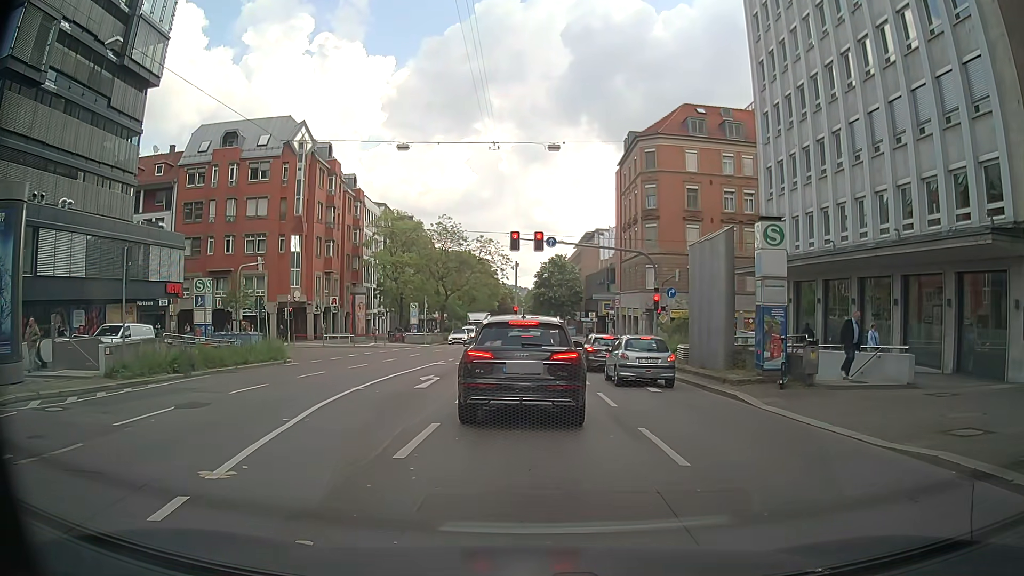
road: secondary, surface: asphalt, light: Day
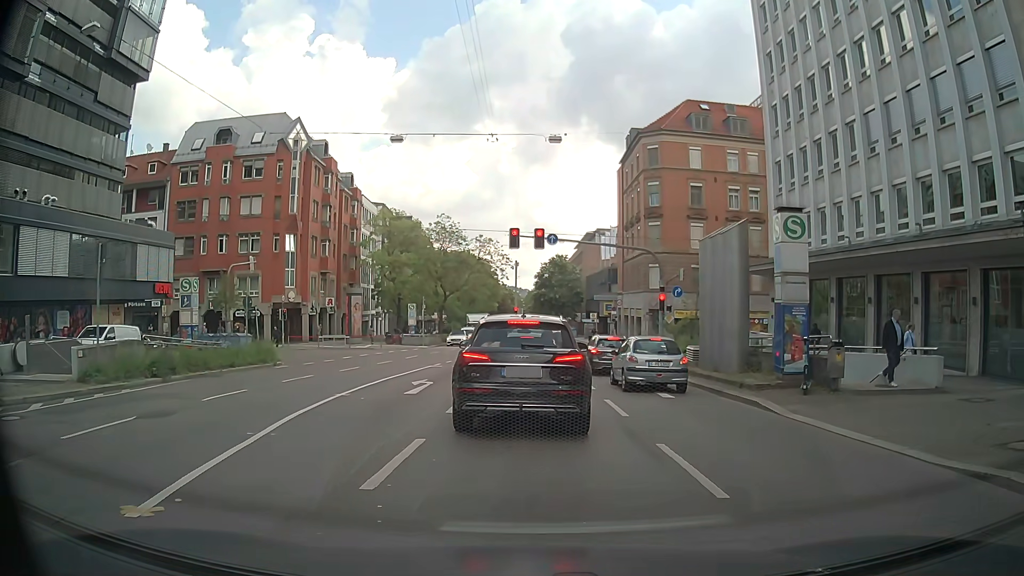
(0.0, +1.4) m; -1°
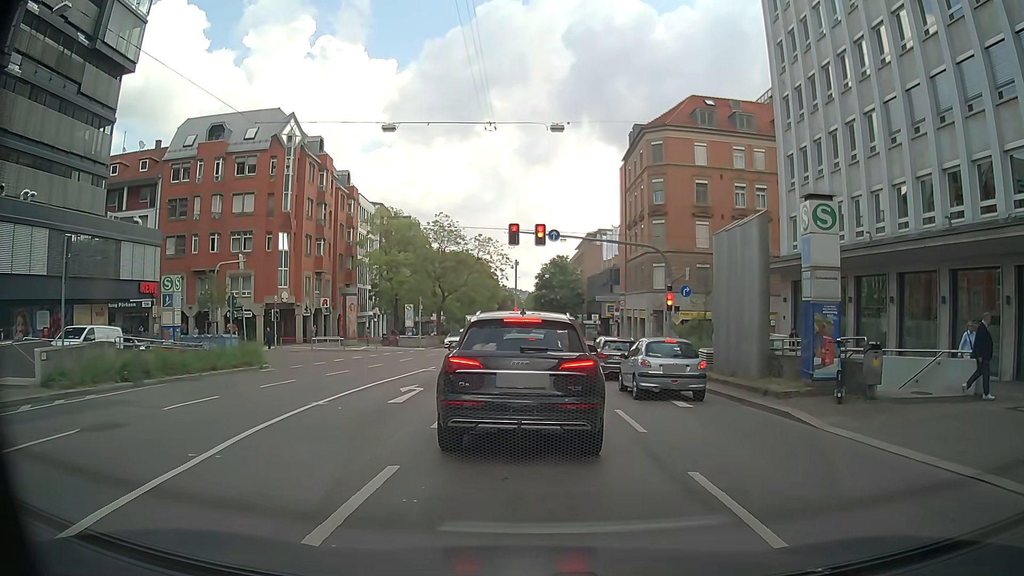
(0.0, +1.6) m; 0°
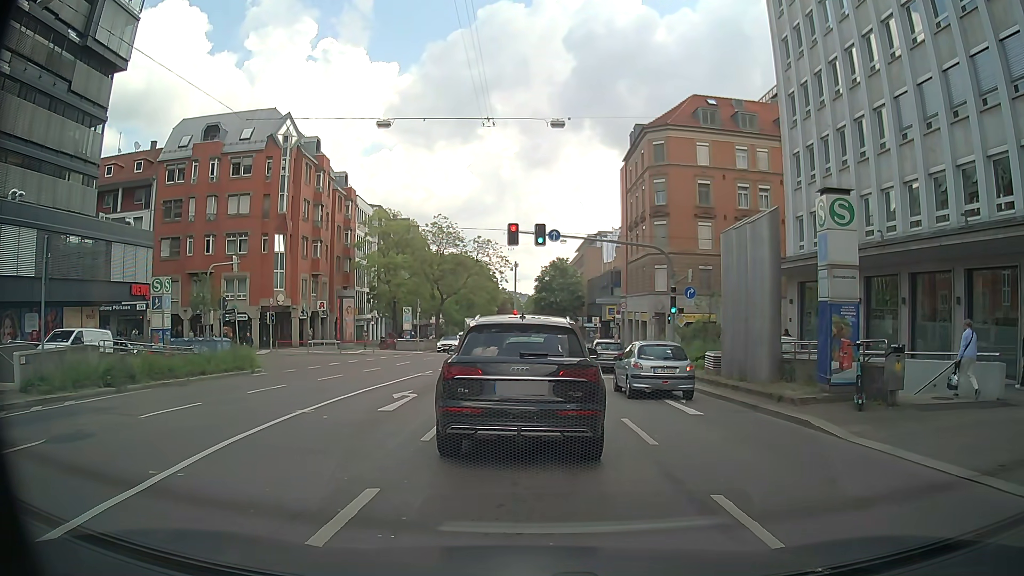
(0.0, +0.9) m; 0°
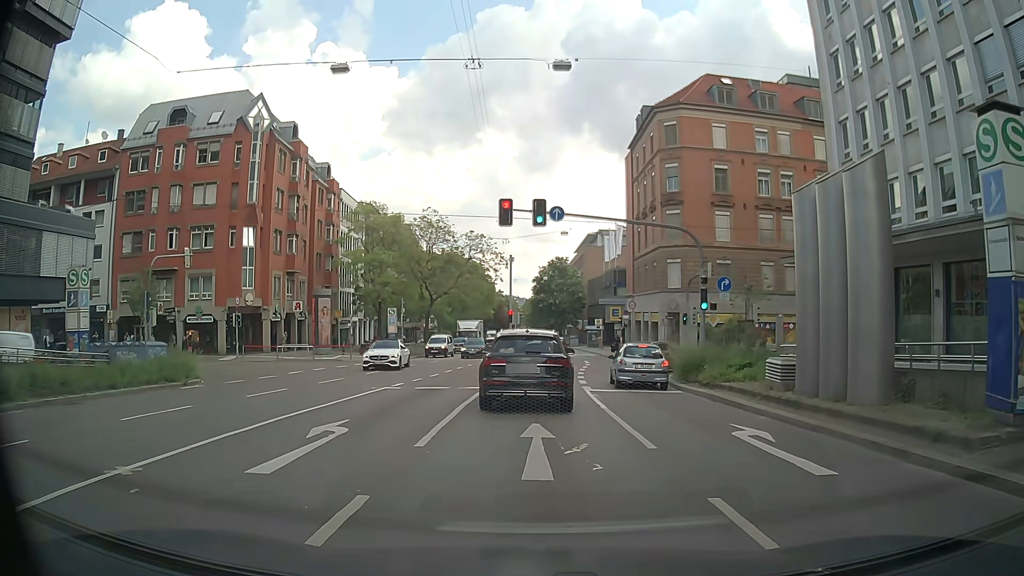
(0.0, +6.6) m; +1°
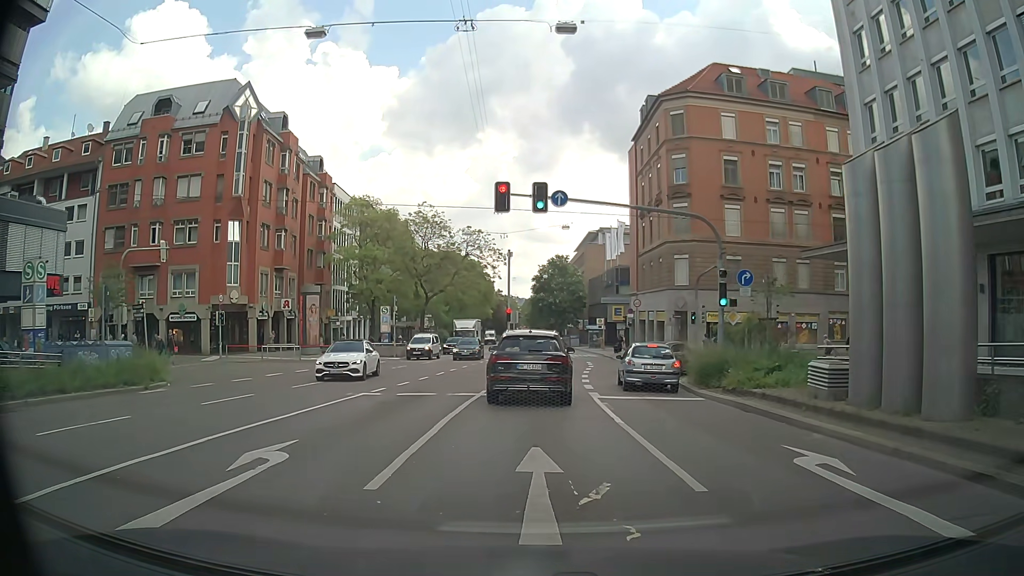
(0.0, +2.8) m; -1°
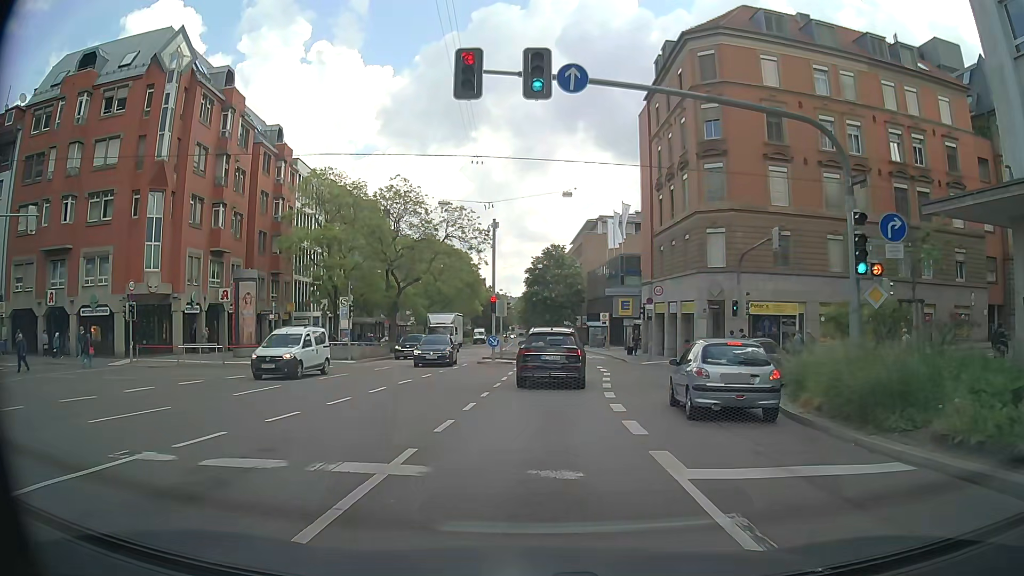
(+0.1, +10.8) m; 0°
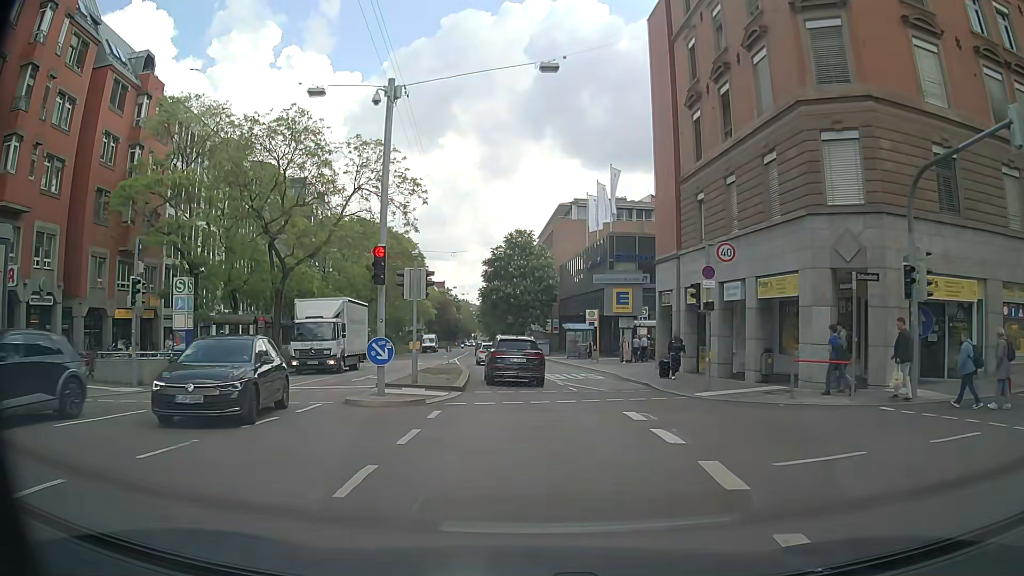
(+0.6, +19.4) m; +3°
(0, +10) (0, +20) (-1, +30) (-1, +40) (-2, +50) (-3, +60) (-4, +70) (-5, +80) (-6, +90) (-6, +100) m
